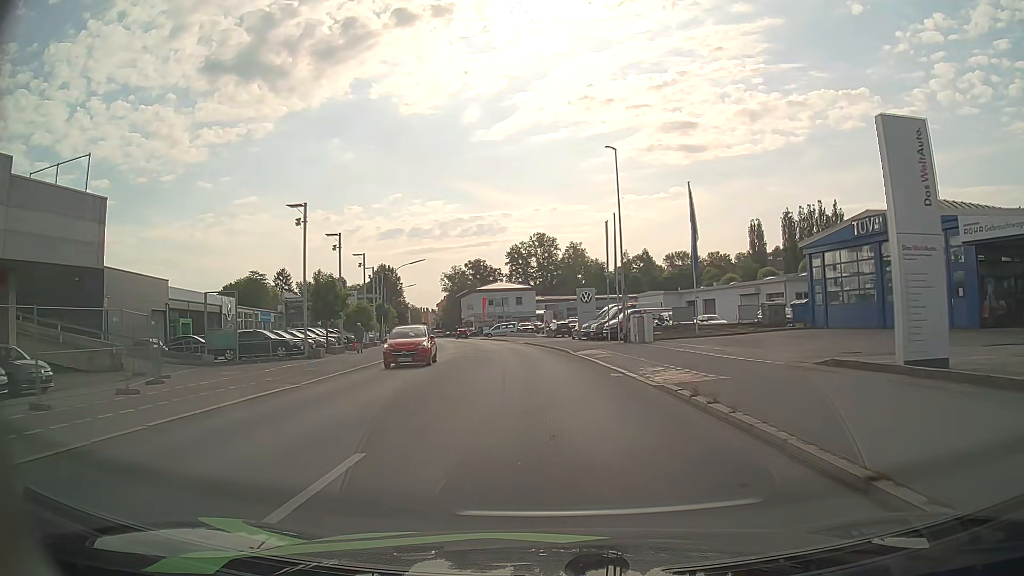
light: Day
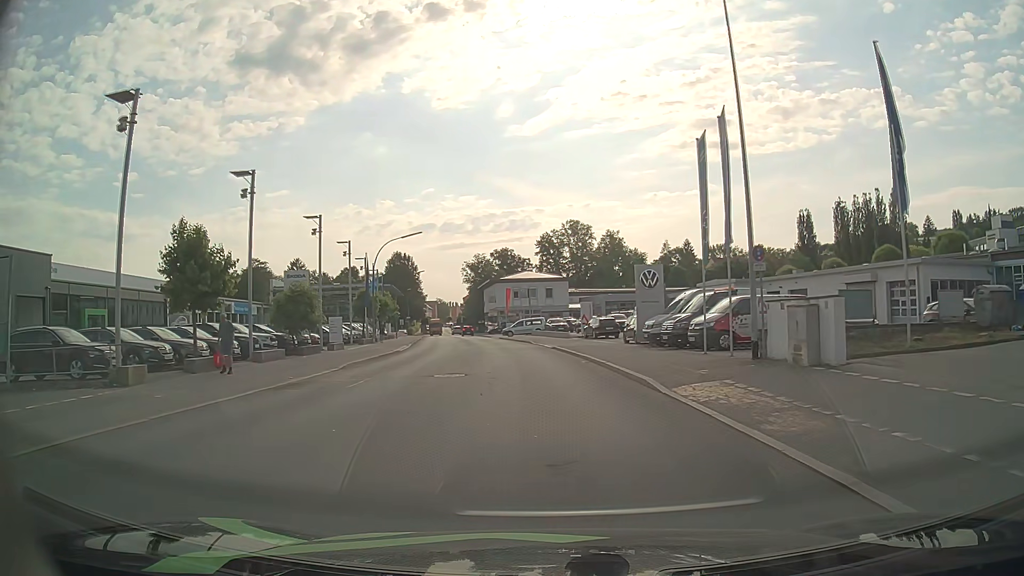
(-0.5, +18.1) m; -3°
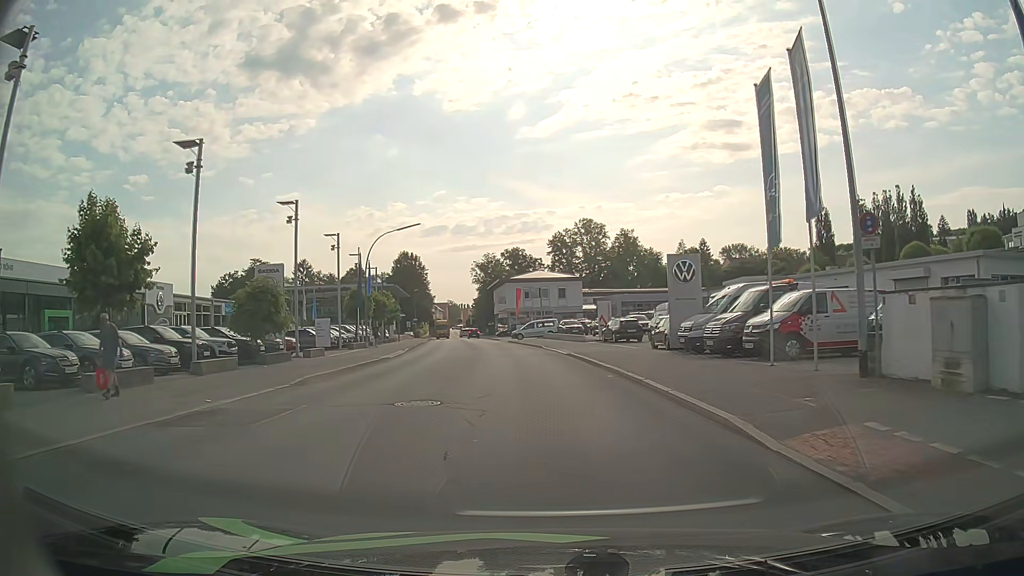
(-0.1, +5.6) m; -1°
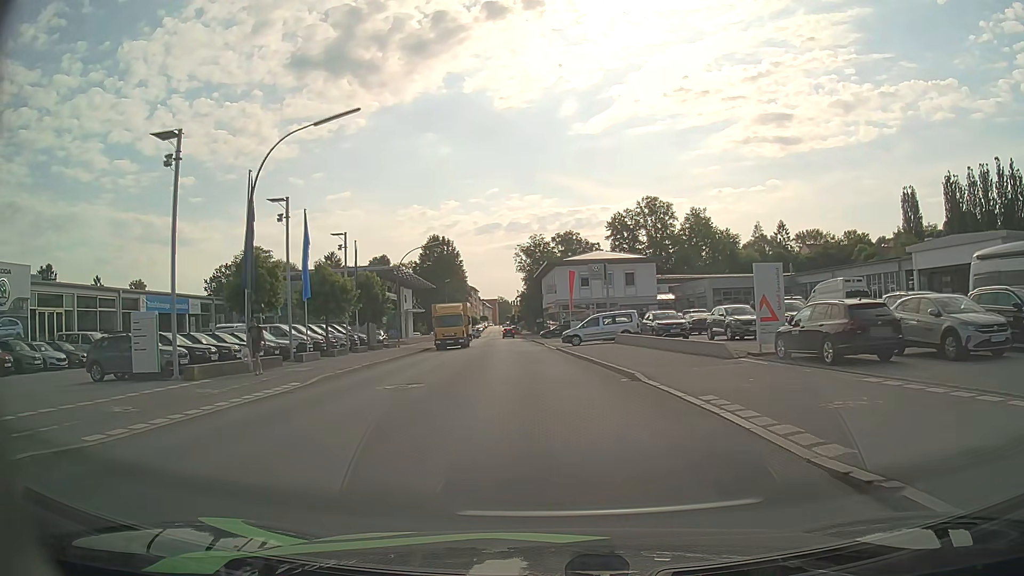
(-1.0, +26.1) m; -5°
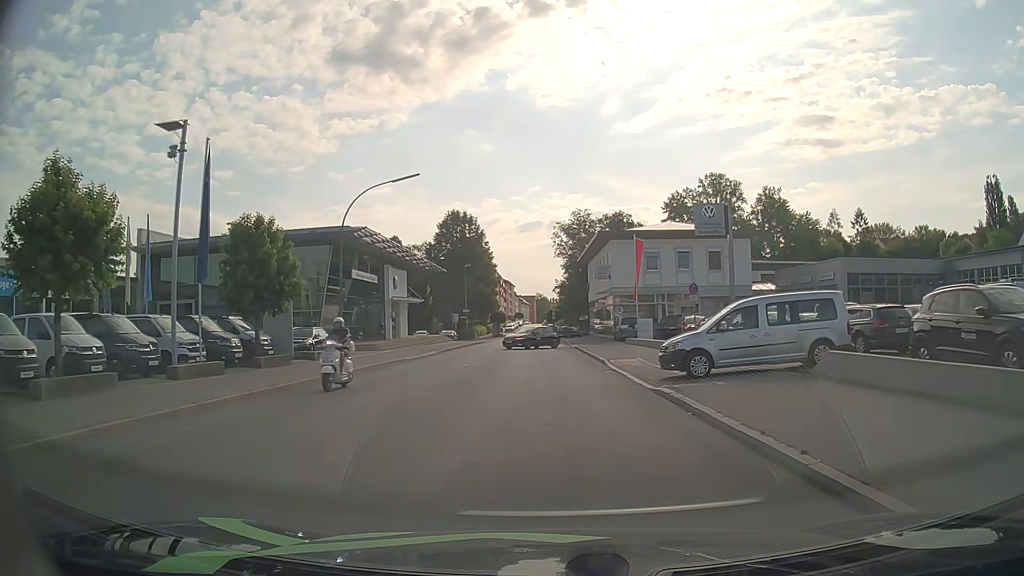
(-0.8, +25.1) m; -4°
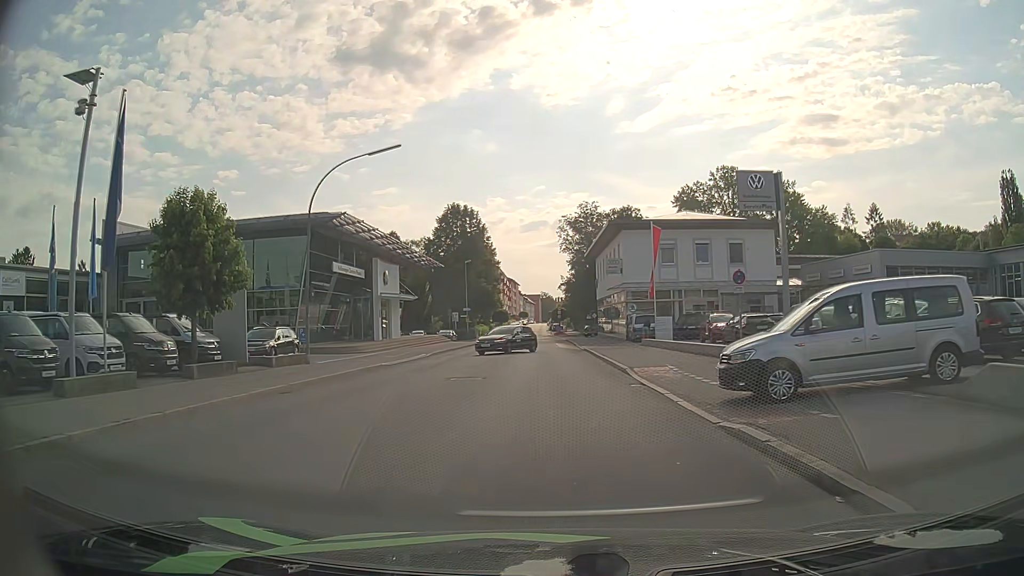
(0.0, +5.3) m; 0°
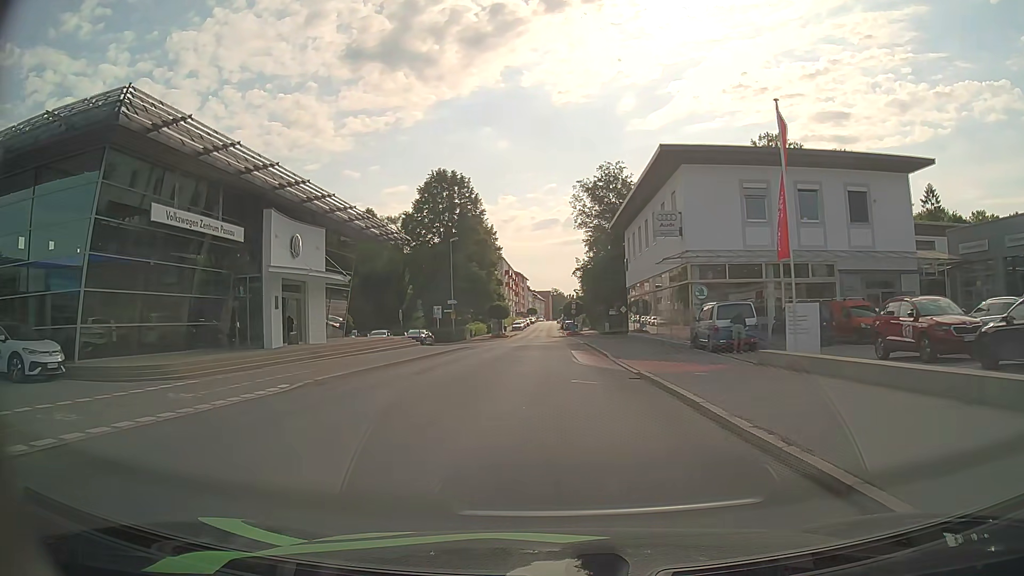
(+0.1, +21.1) m; -1°
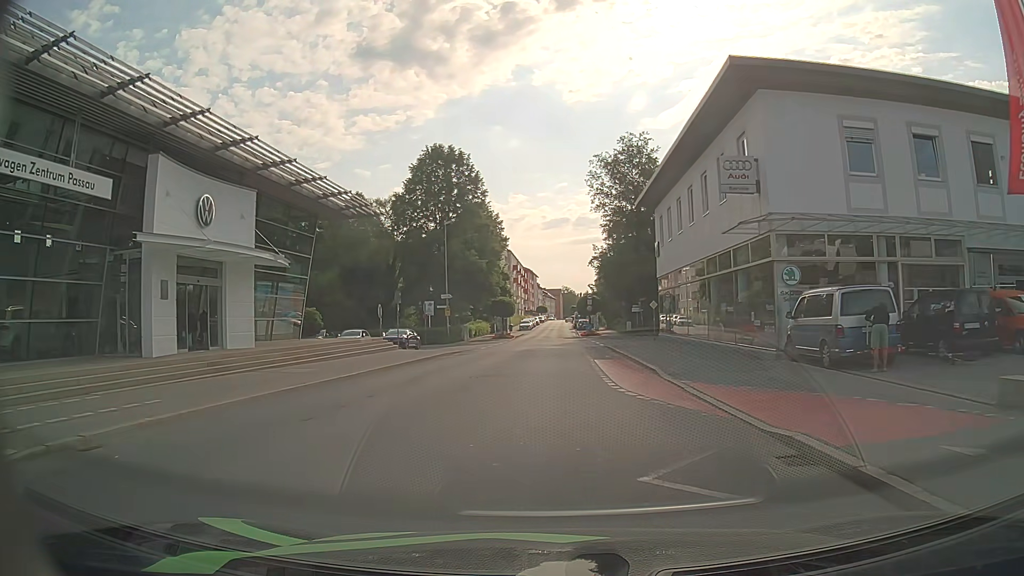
(-0.1, +10.5) m; -1°
